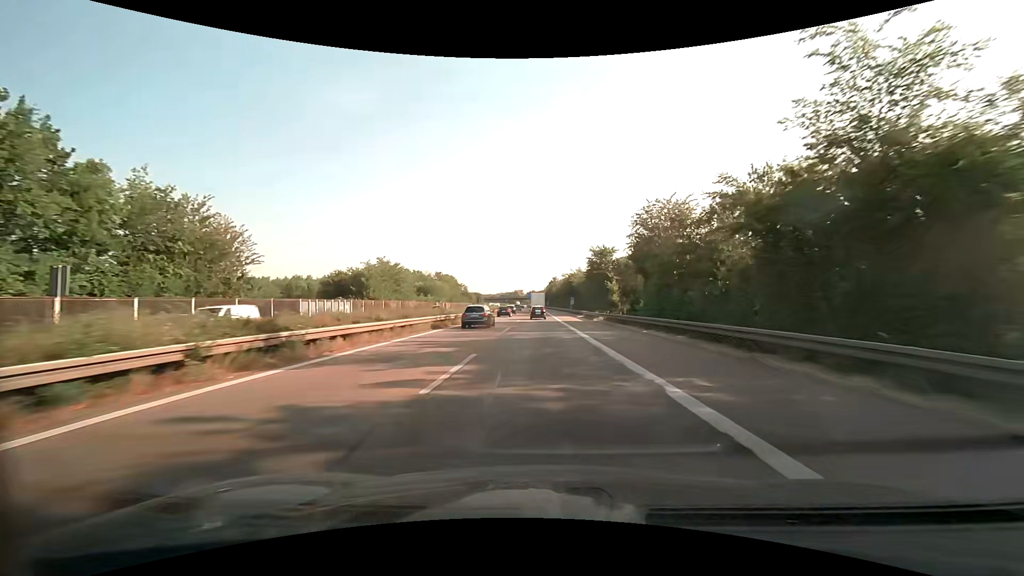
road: motorway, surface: asphalt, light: Day
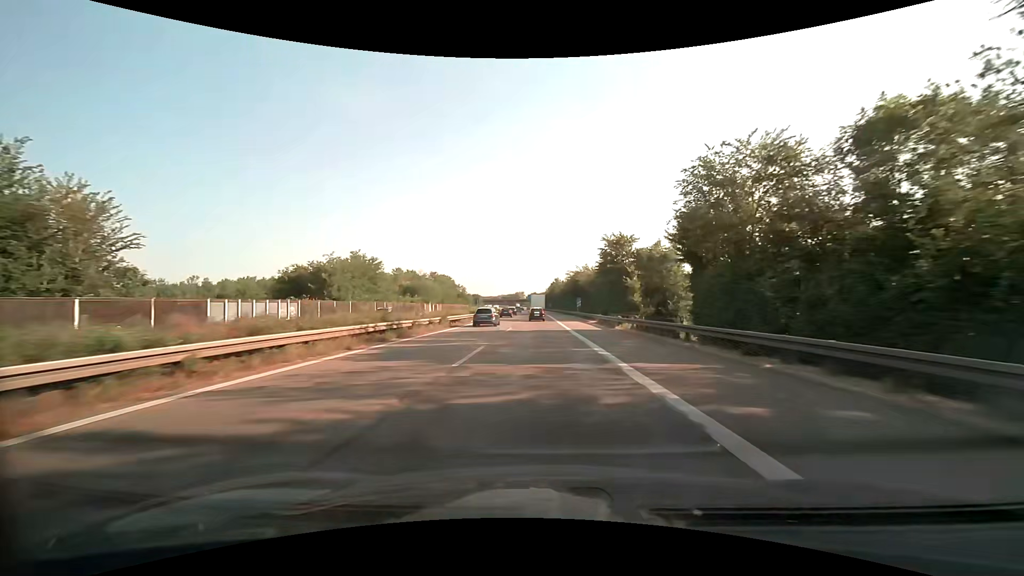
(0.0, +14.0) m; 0°
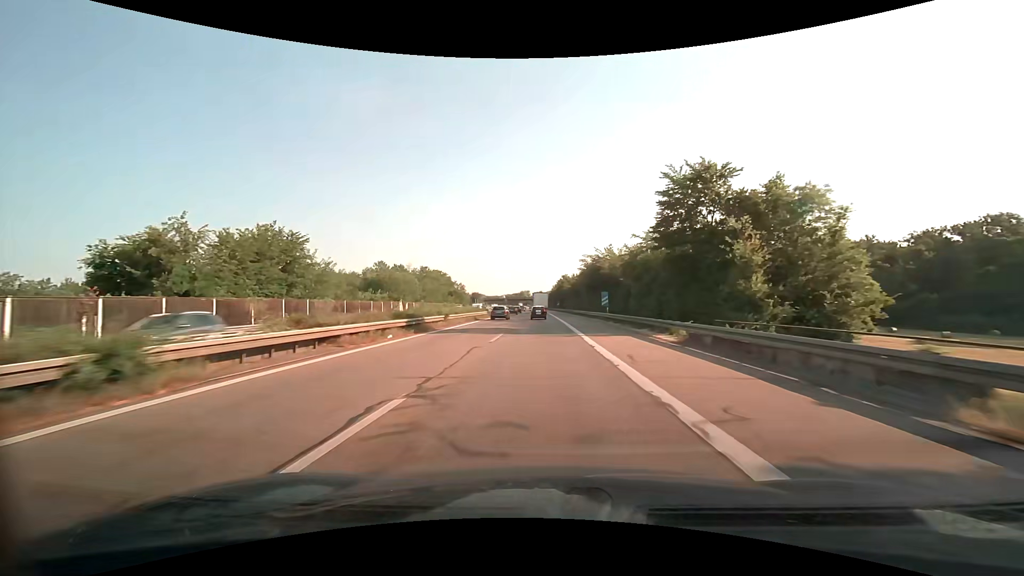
(-0.1, +27.9) m; -1°
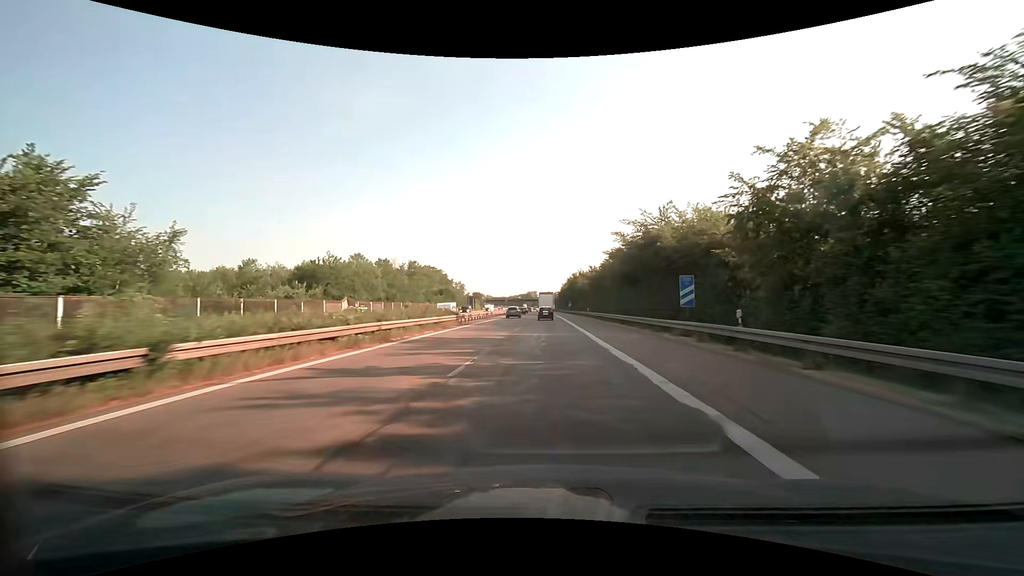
(-0.2, +27.8) m; -1°
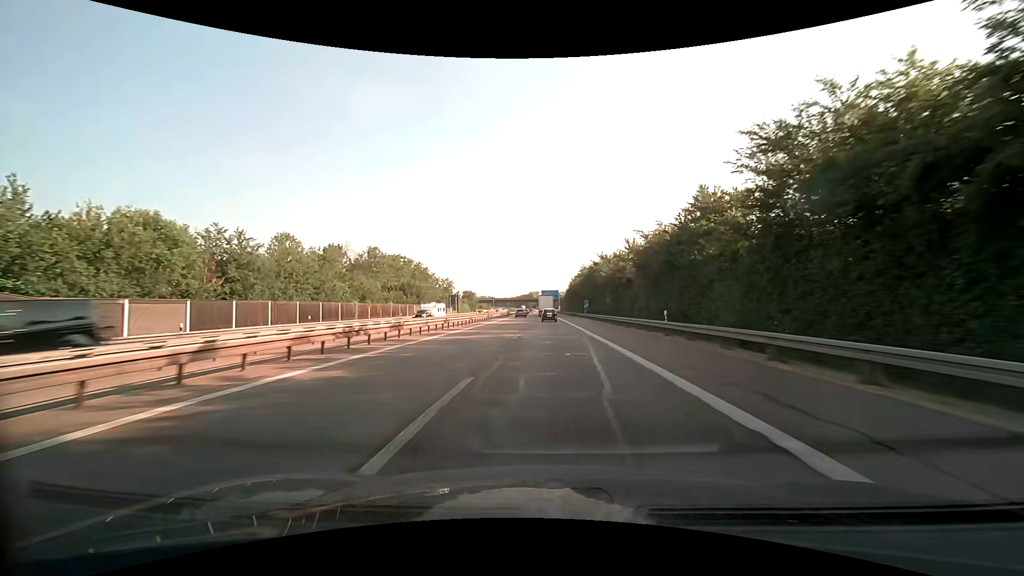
(-0.1, +41.6) m; 0°
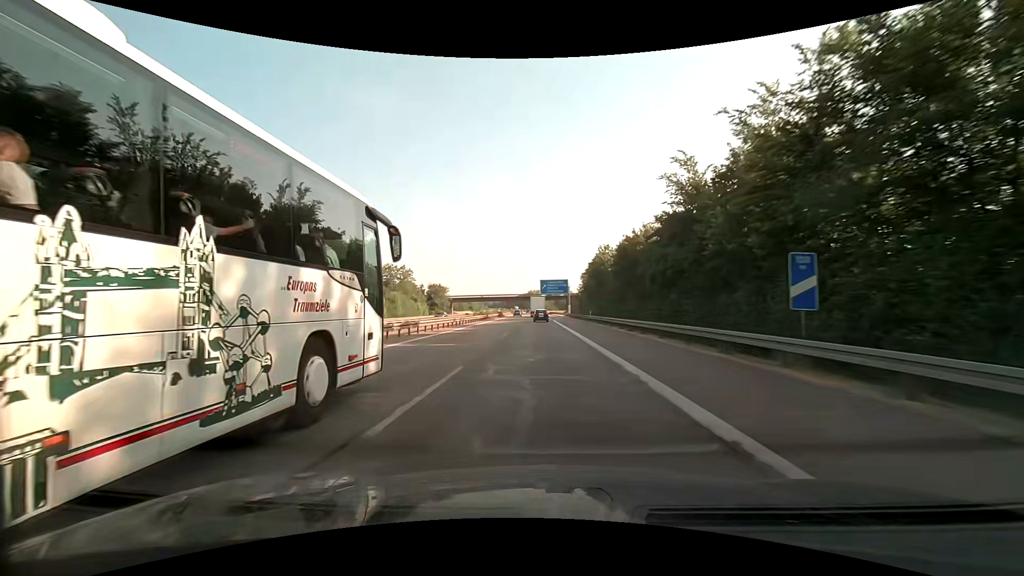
(+0.3, +70.0) m; 0°
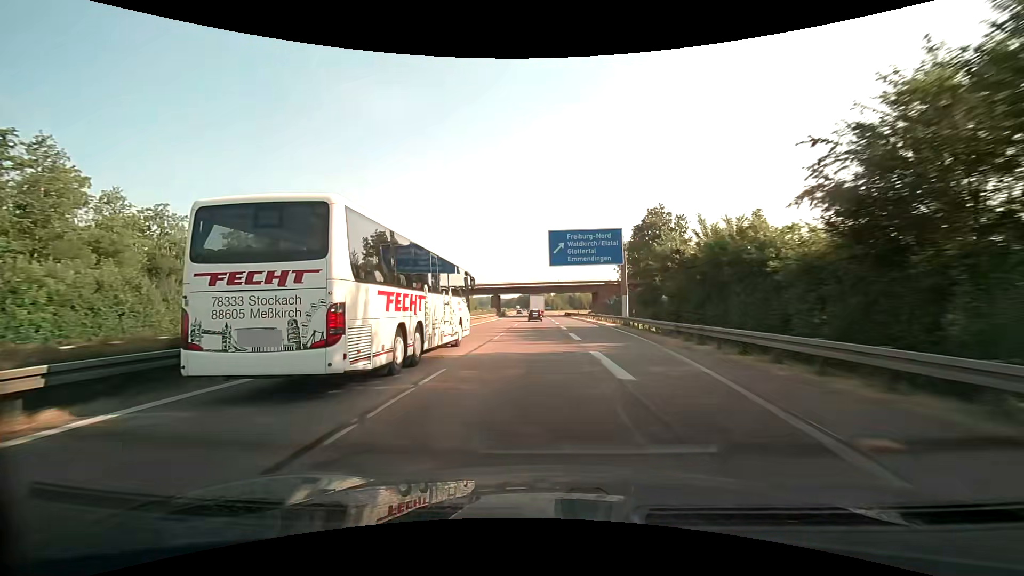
(-0.7, +71.8) m; -1°
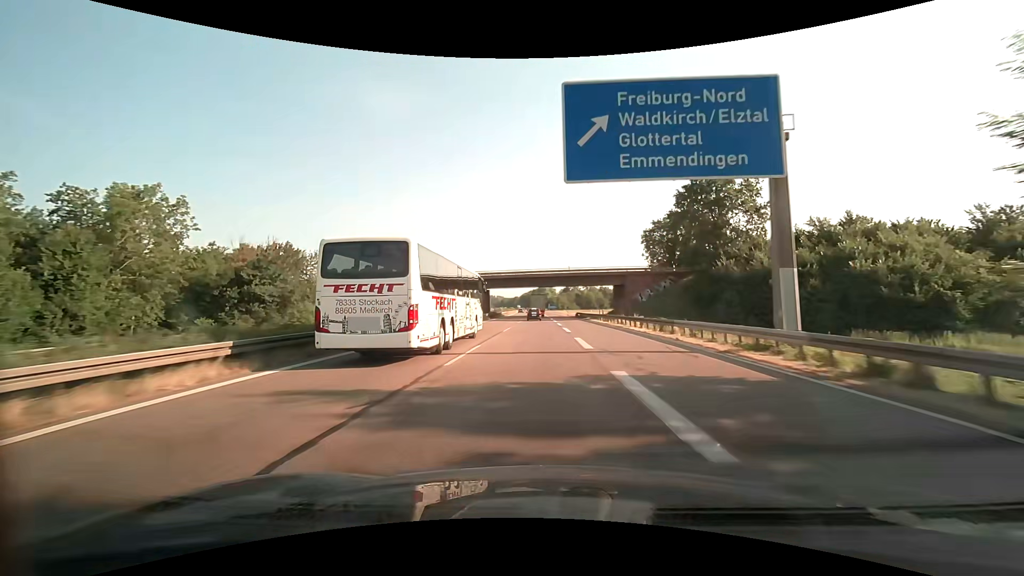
(-0.1, +29.2) m; 0°
(0, +10) (0, +20) (0, +30) (0, +40) (0, +50) (0, +60) (-1, +70) (-1, +80) (-1, +90) (-1, +100) m
